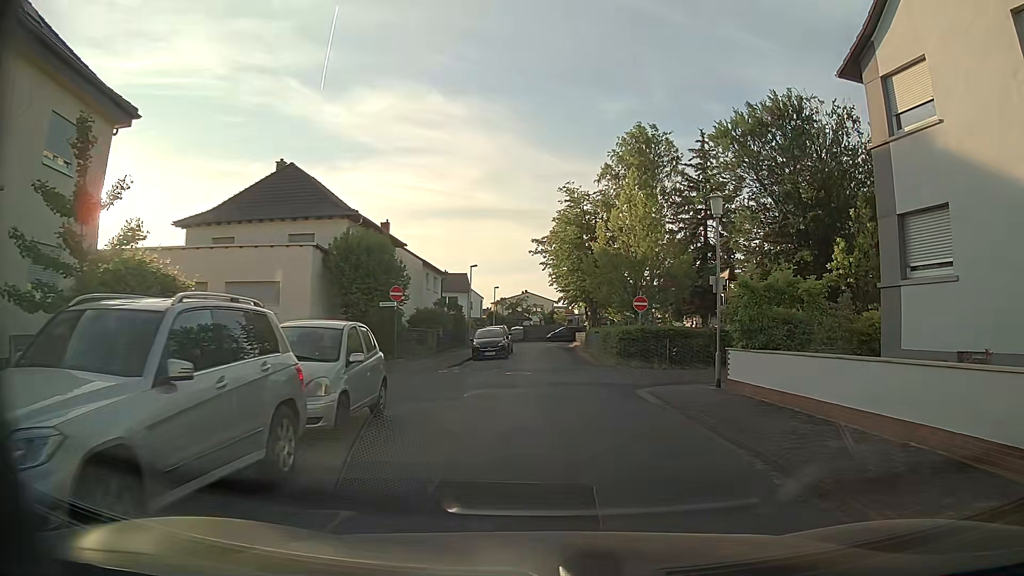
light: Day
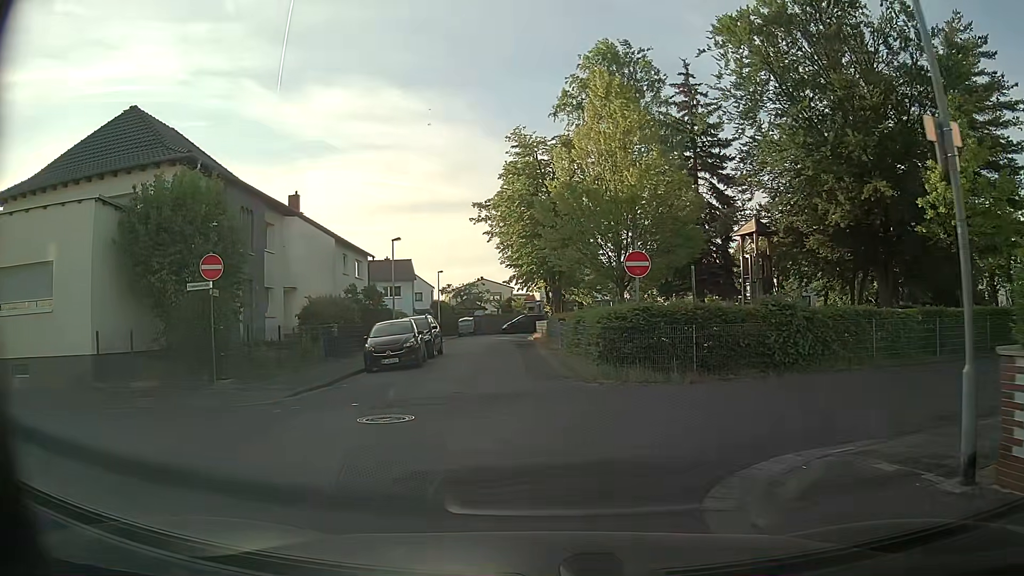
(+0.6, +12.0) m; +2°
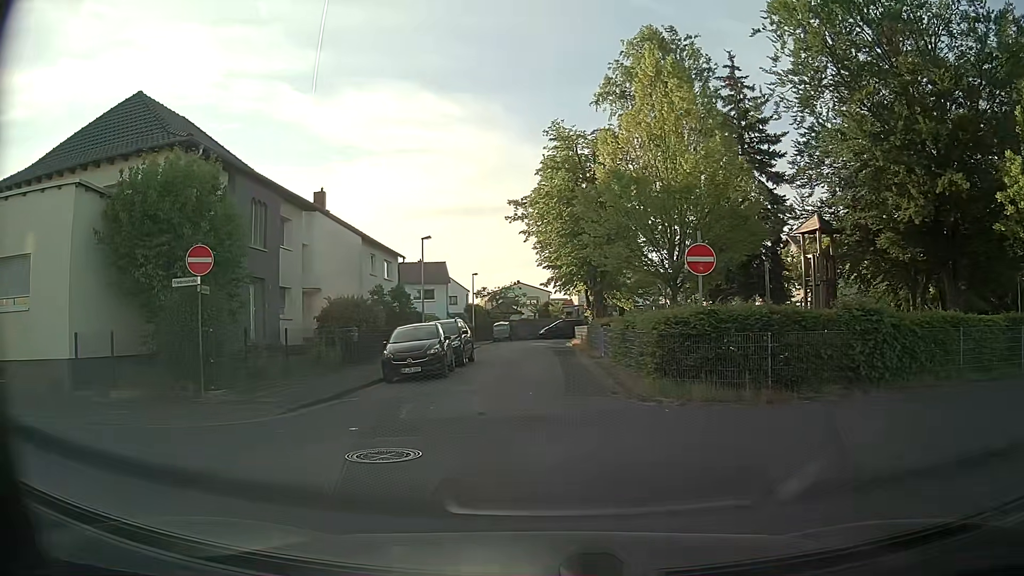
(-0.1, +2.3) m; -3°
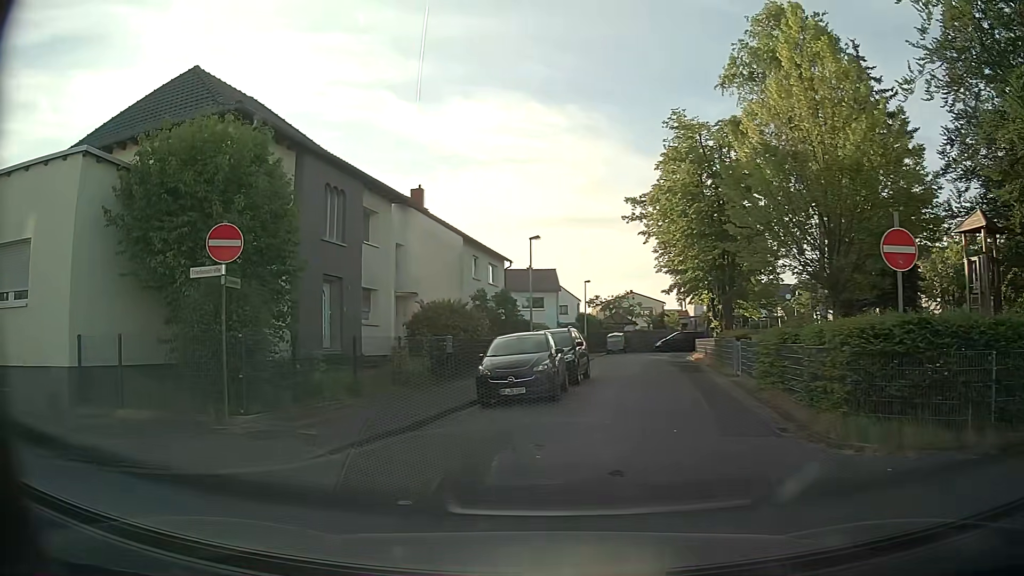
(-0.2, +3.5) m; -9°
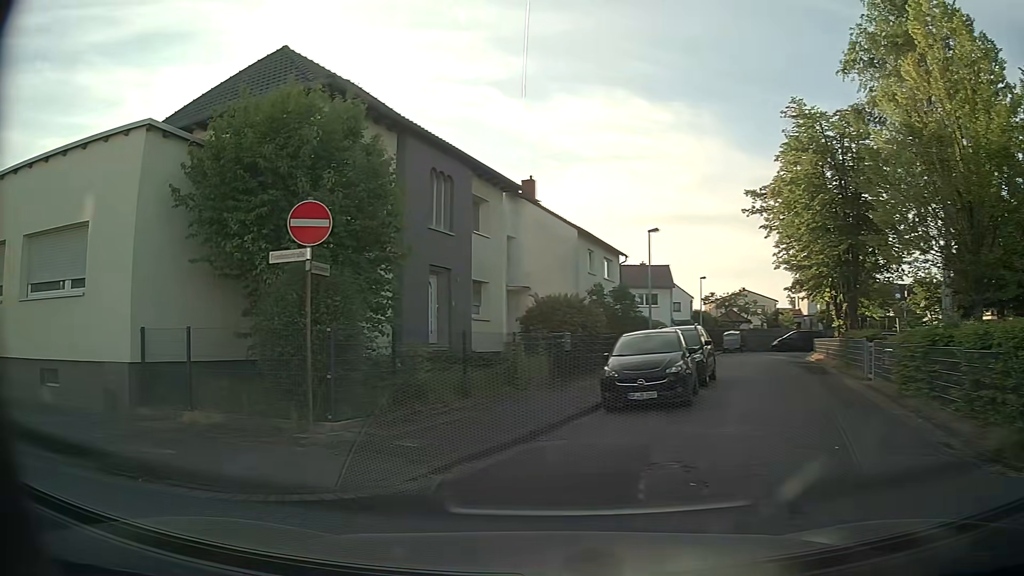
(-0.1, +1.5) m; -10°
